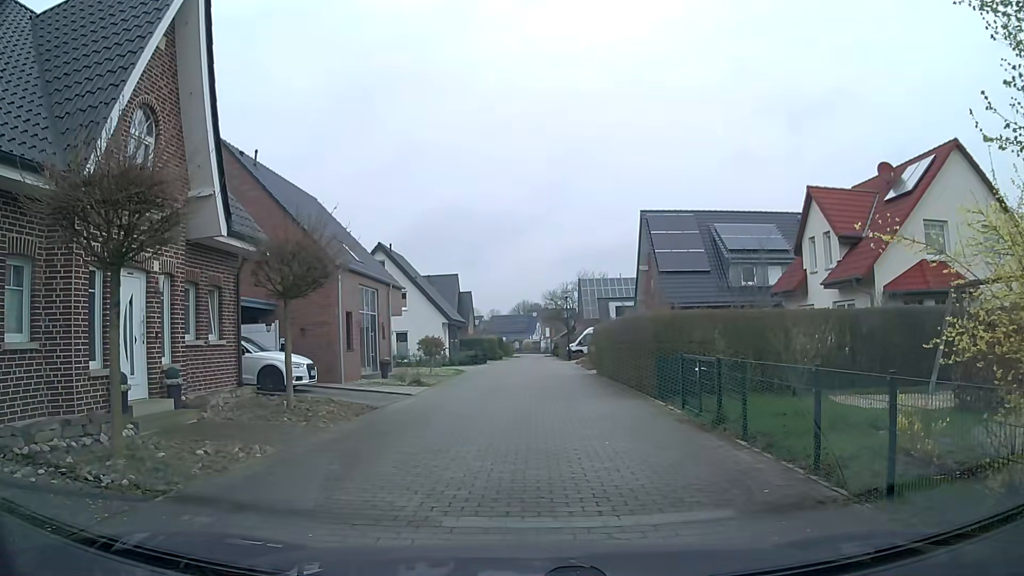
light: Day
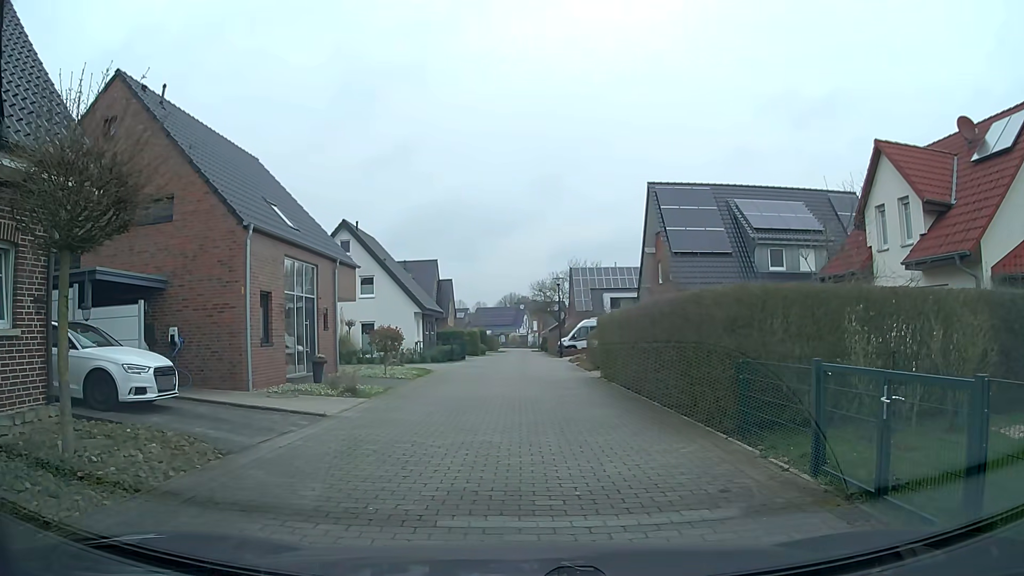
(+0.2, +6.7) m; +1°
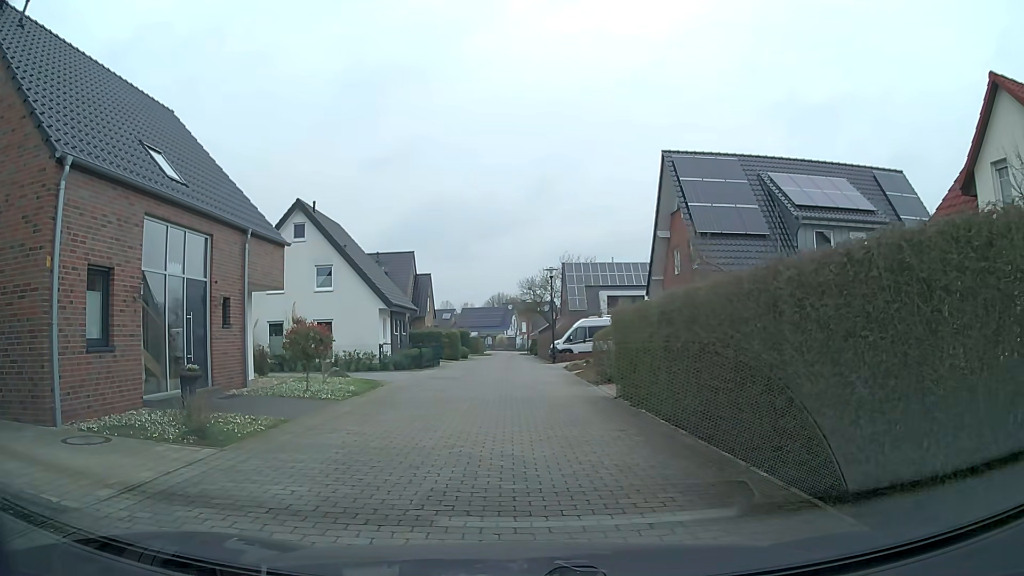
(+0.2, +7.0) m; +1°
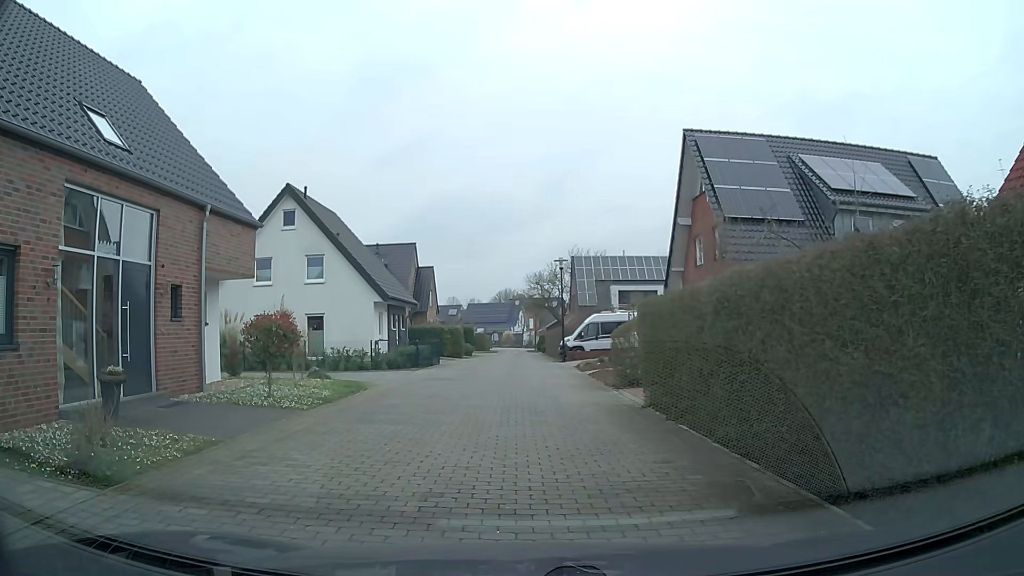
(0.0, +2.8) m; 0°
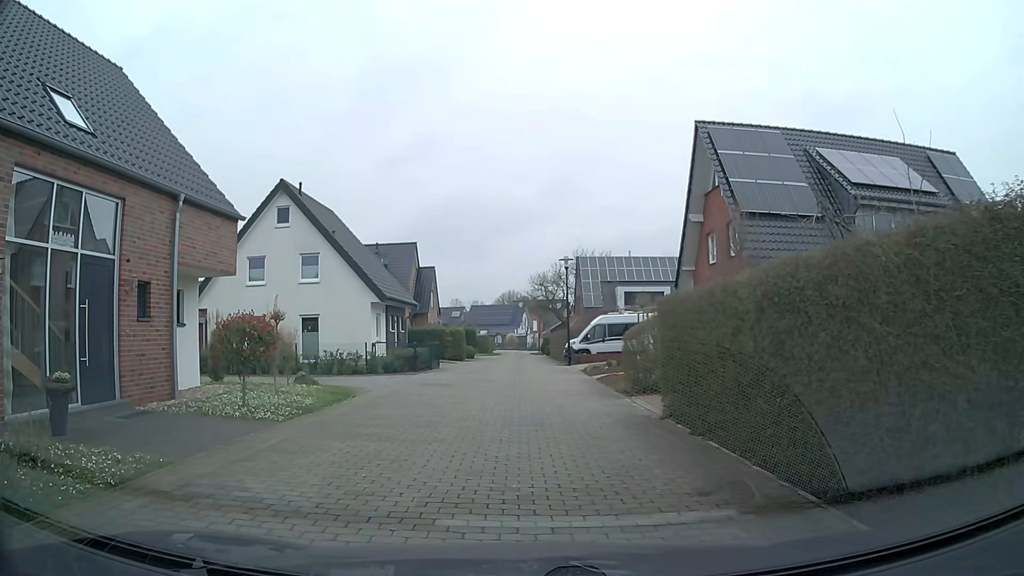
(0.0, +1.4) m; +1°
